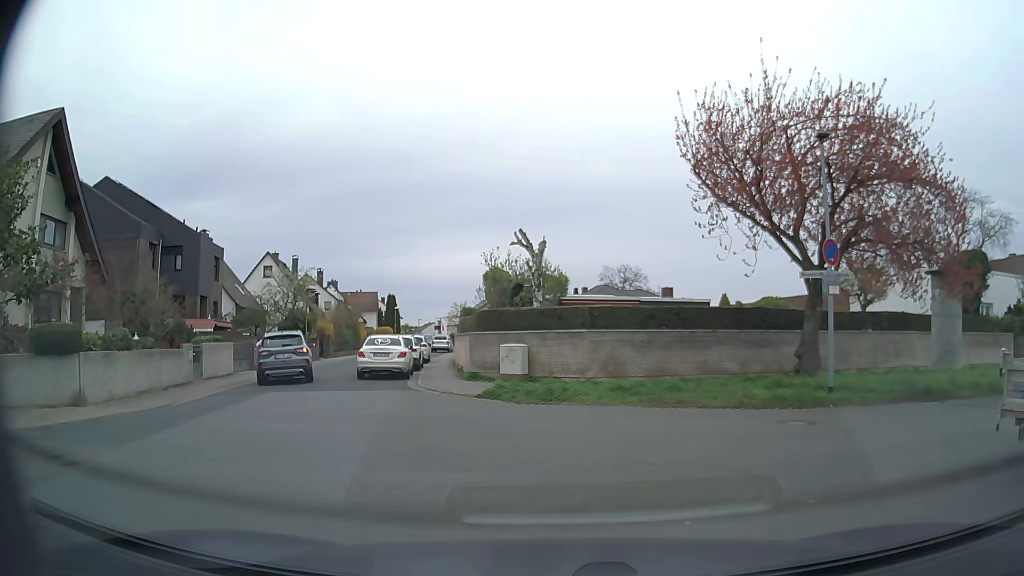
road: residential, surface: asphalt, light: Day
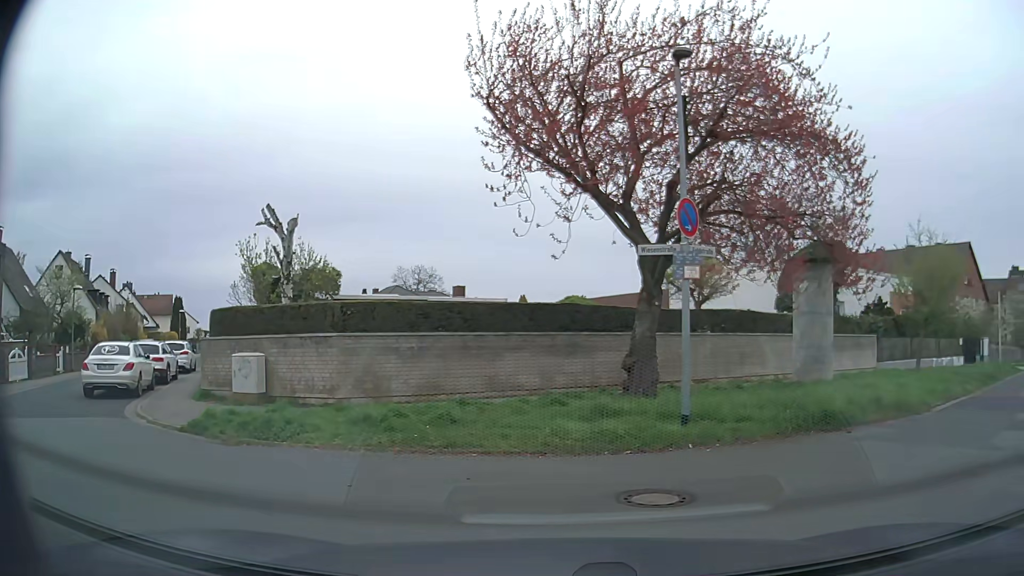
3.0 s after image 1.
(+0.7, +5.0) m; +16°
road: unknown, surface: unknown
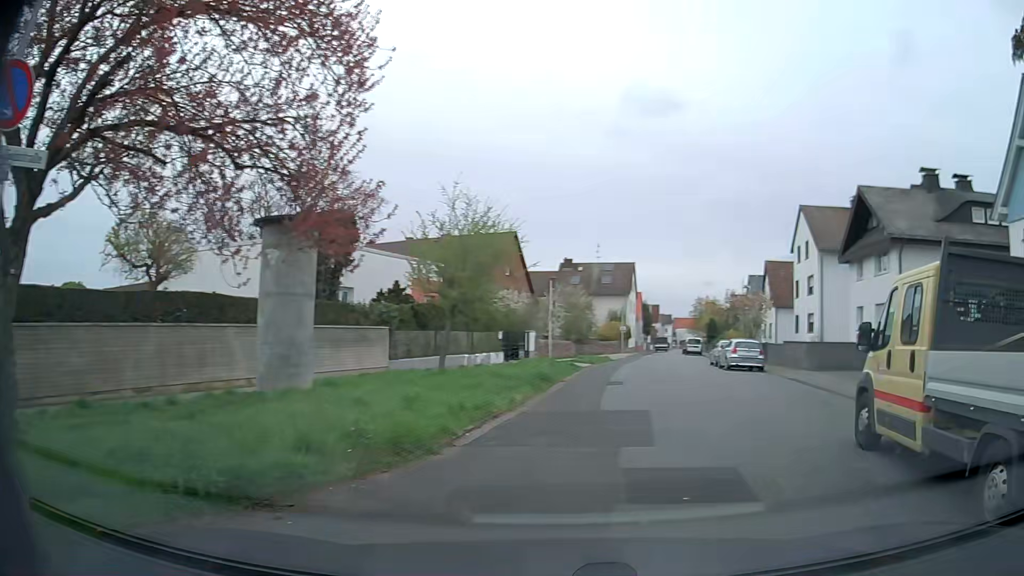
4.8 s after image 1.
(+1.9, +5.3) m; +41°
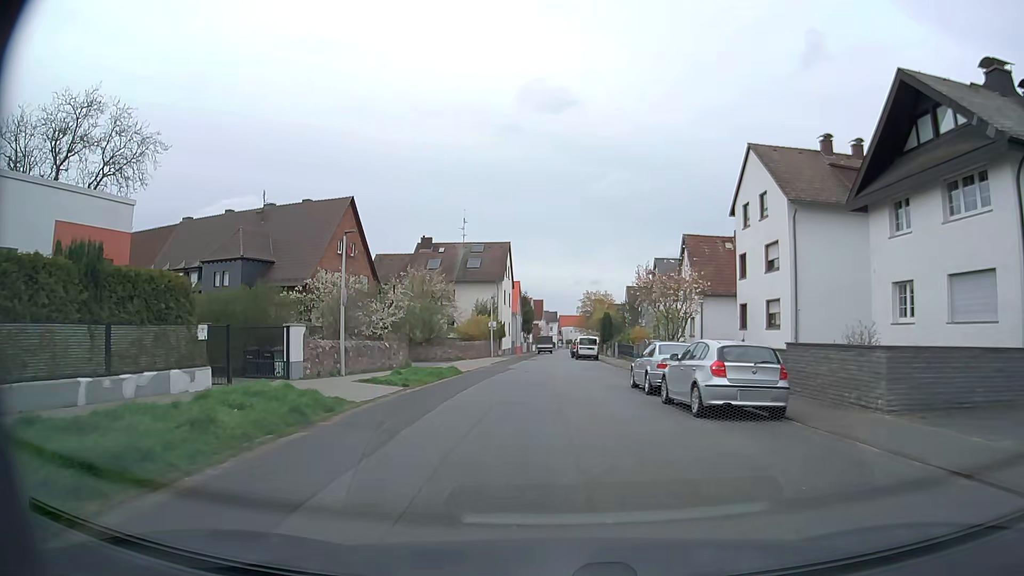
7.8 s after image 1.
(+3.0, +18.2) m; +10°
(0, +10) (0, +20) (0, +30) (0, +40) (0, +50) (0, +60) (0, +70) (0, +80) (+2, +90) (+1, +100) m
